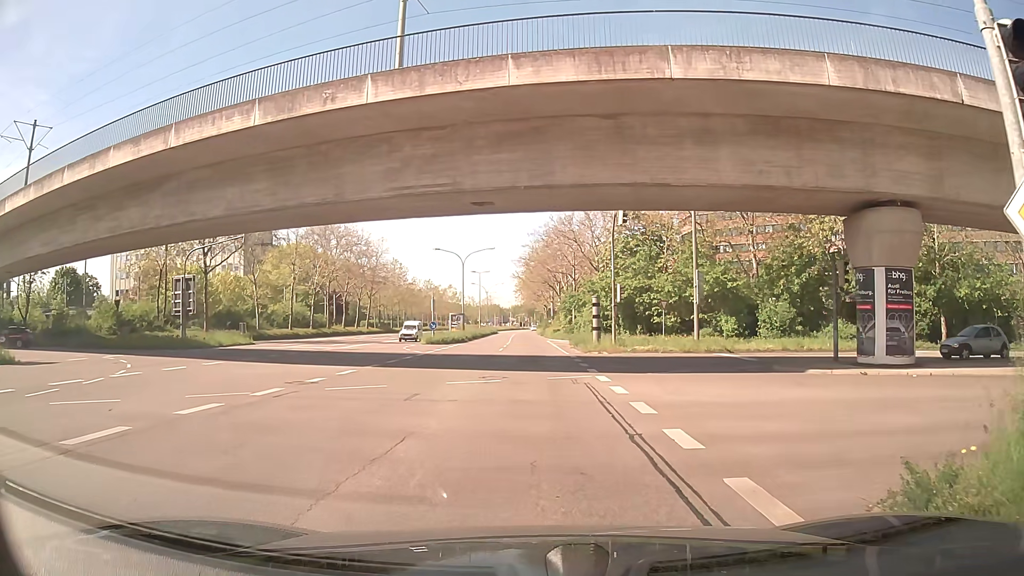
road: secondary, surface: asphalt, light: Day
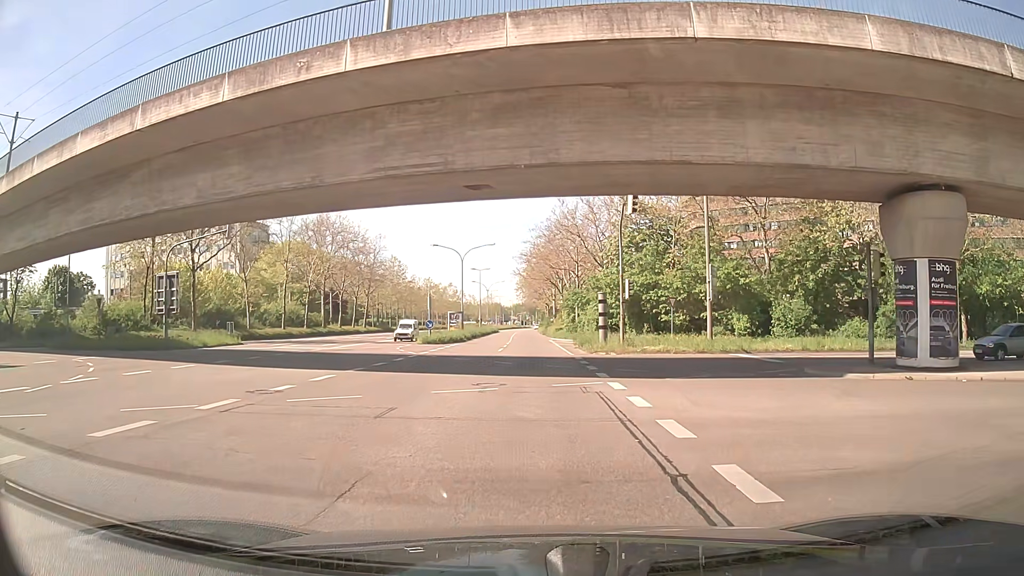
(0.0, +2.6) m; 0°
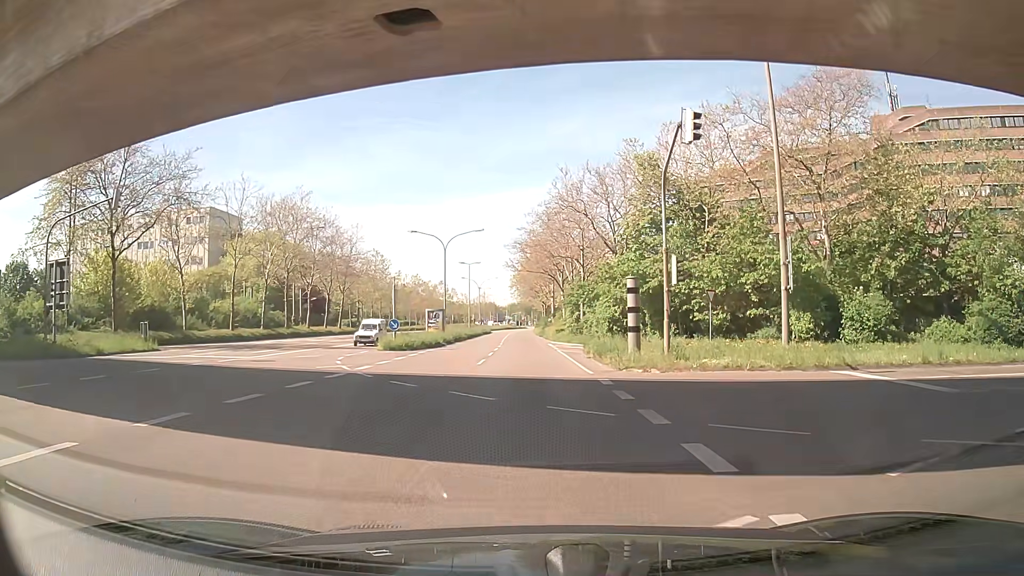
(0.0, +11.2) m; 0°
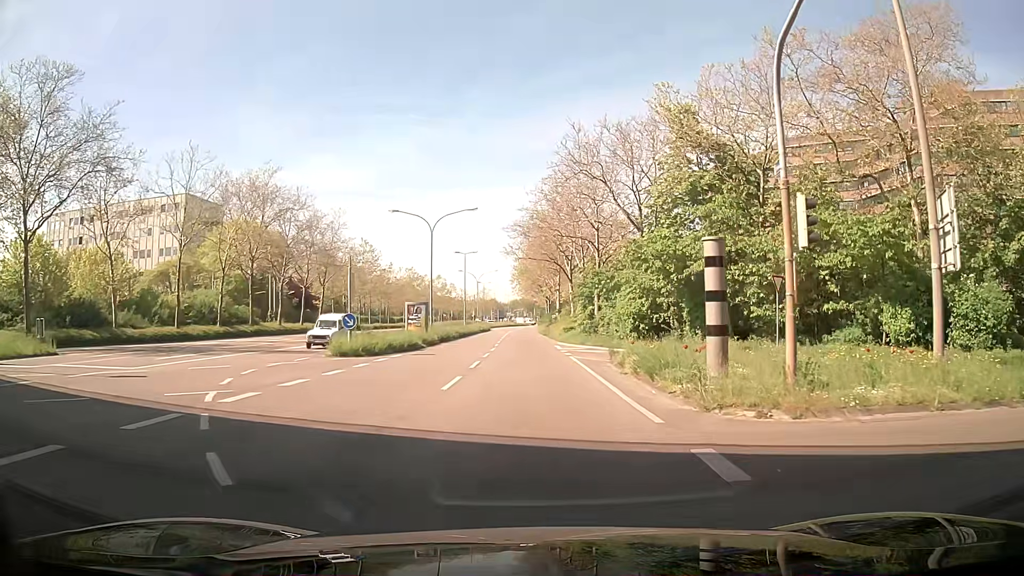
(0.0, +9.6) m; +1°
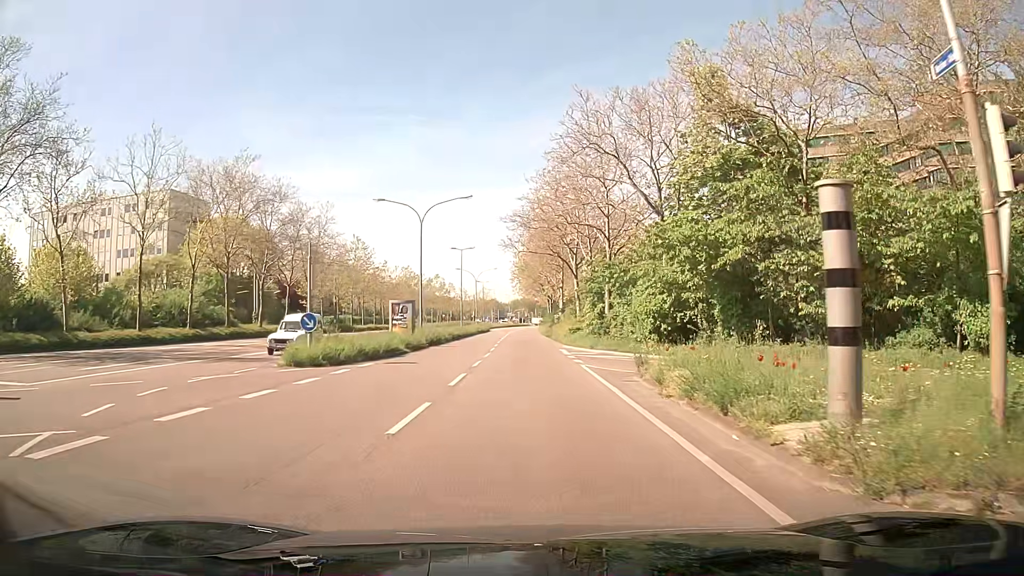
(-0.1, +5.2) m; 0°
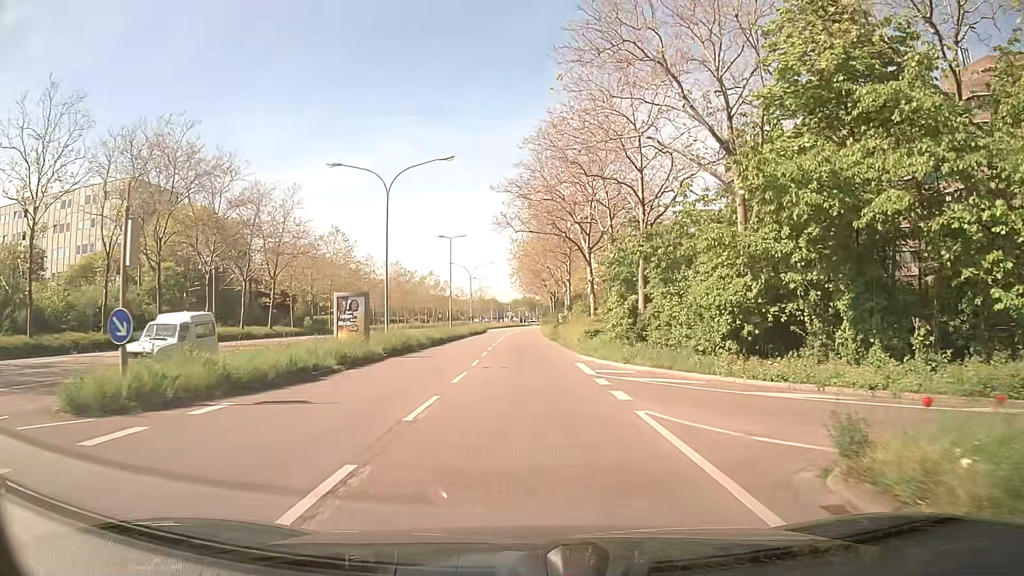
(-0.1, +11.0) m; 0°
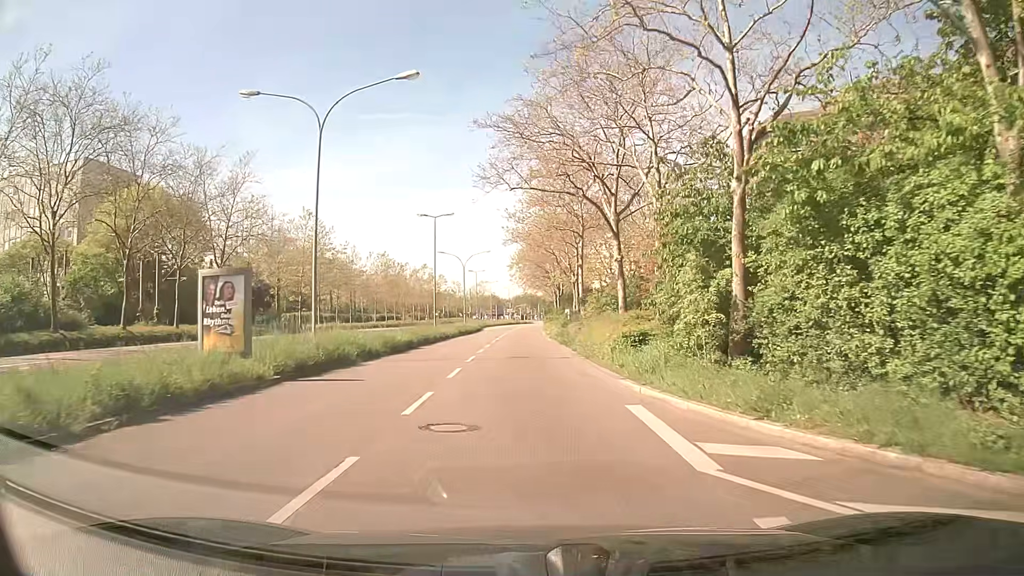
(0.0, +11.7) m; 0°
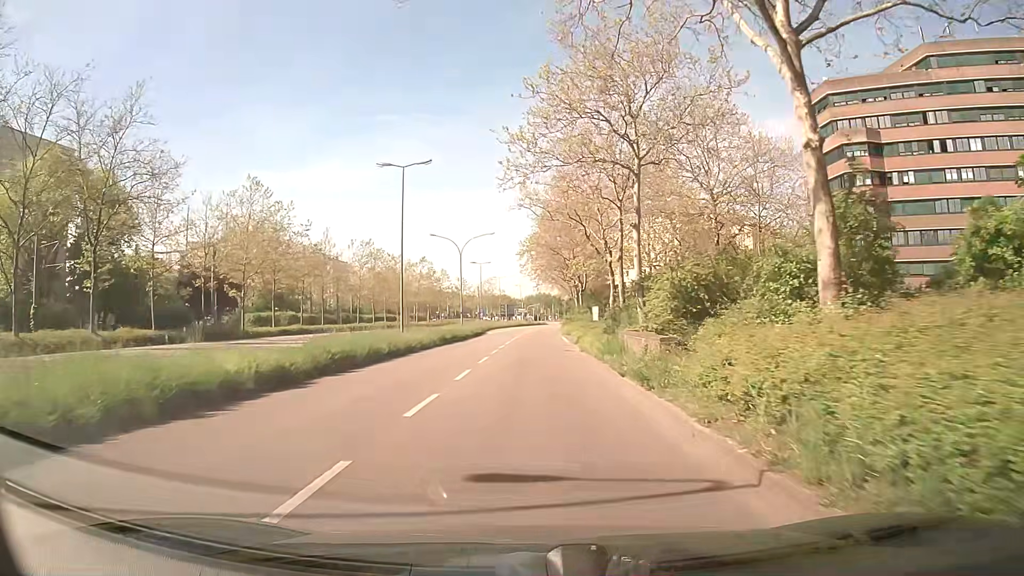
(-0.3, +18.3) m; -1°
(0, +10) (0, +20) (0, +30) (0, +40) (0, +50) (0, +60) (+1, +70) (+1, +80) (+1, +90) (+2, +100) m
